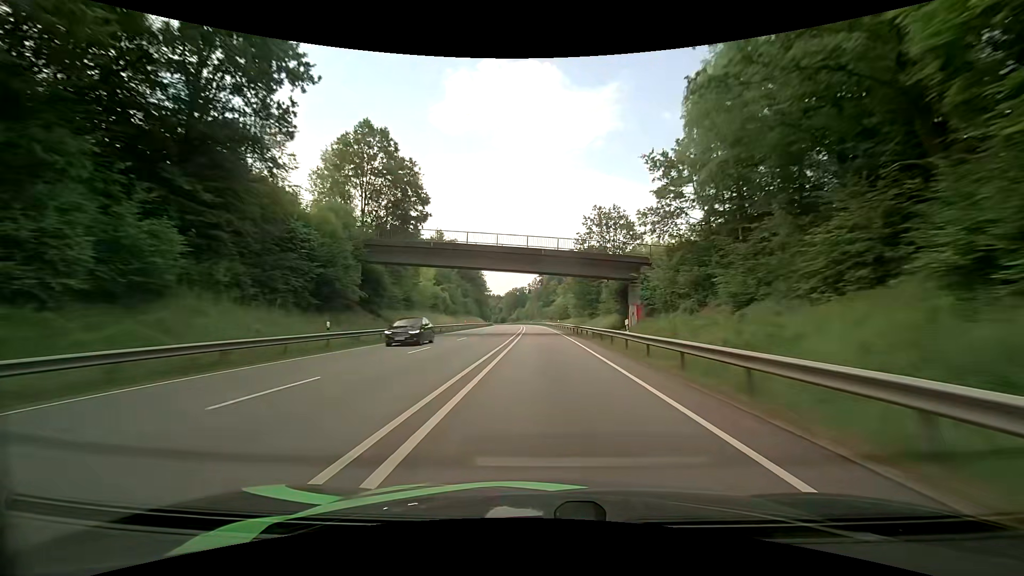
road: primary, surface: asphalt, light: Day
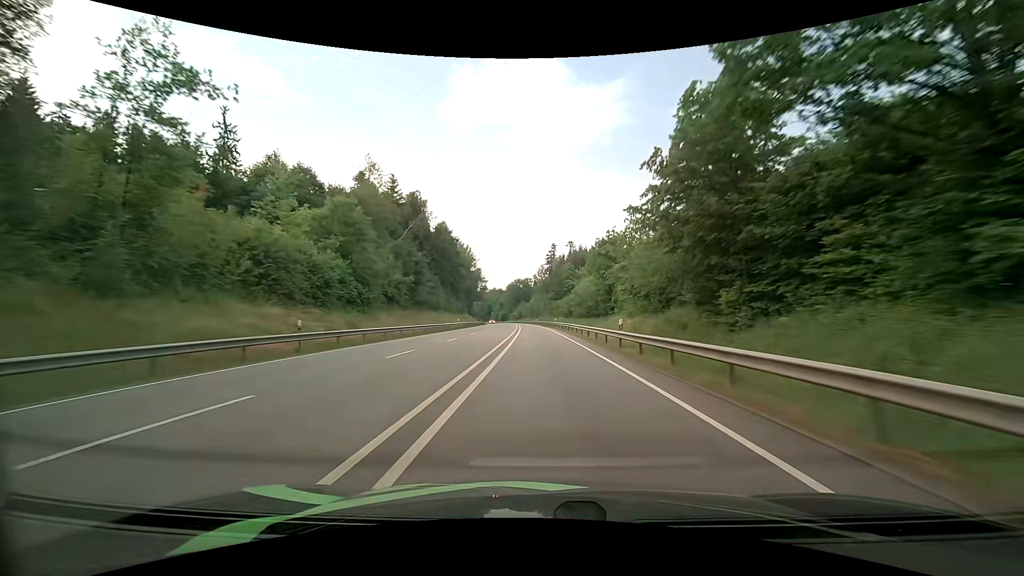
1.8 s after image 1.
(-0.3, +51.3) m; -2°
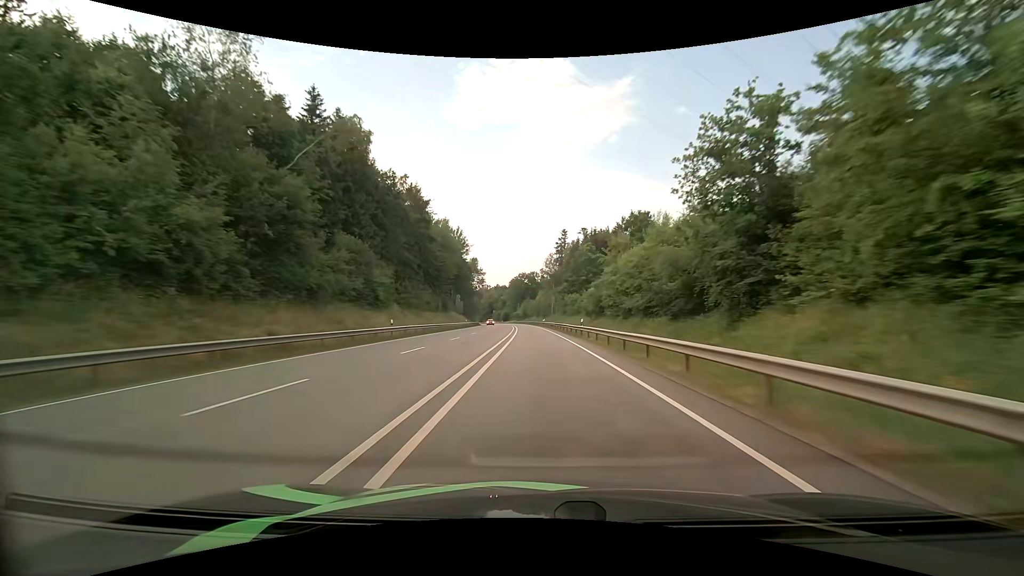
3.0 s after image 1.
(+0.6, +33.8) m; +1°
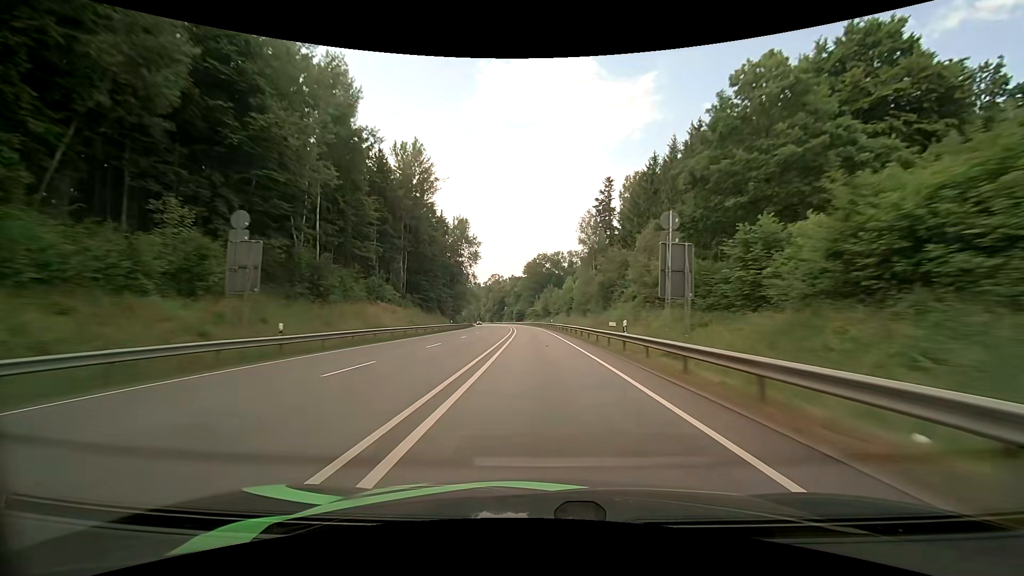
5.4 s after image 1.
(-1.3, +68.0) m; -2°
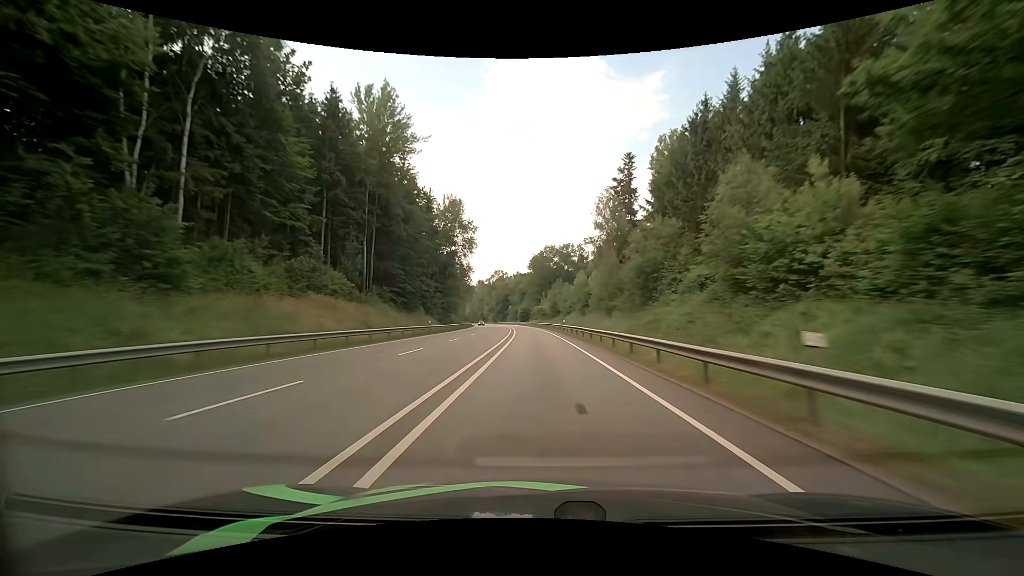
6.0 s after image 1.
(-0.1, +17.3) m; -1°
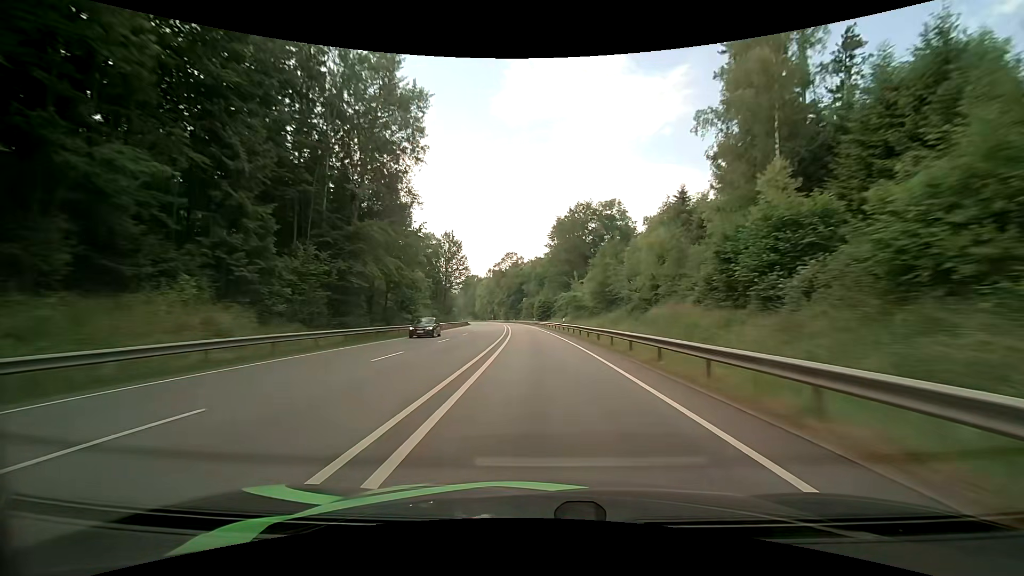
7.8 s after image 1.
(-1.1, +52.0) m; -2°
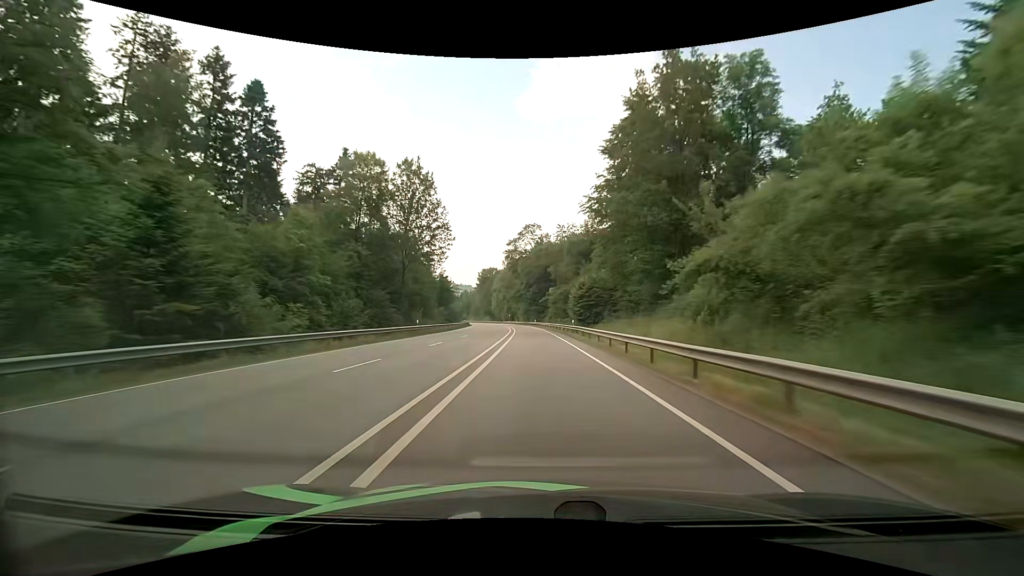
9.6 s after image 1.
(-1.4, +51.5) m; -3°
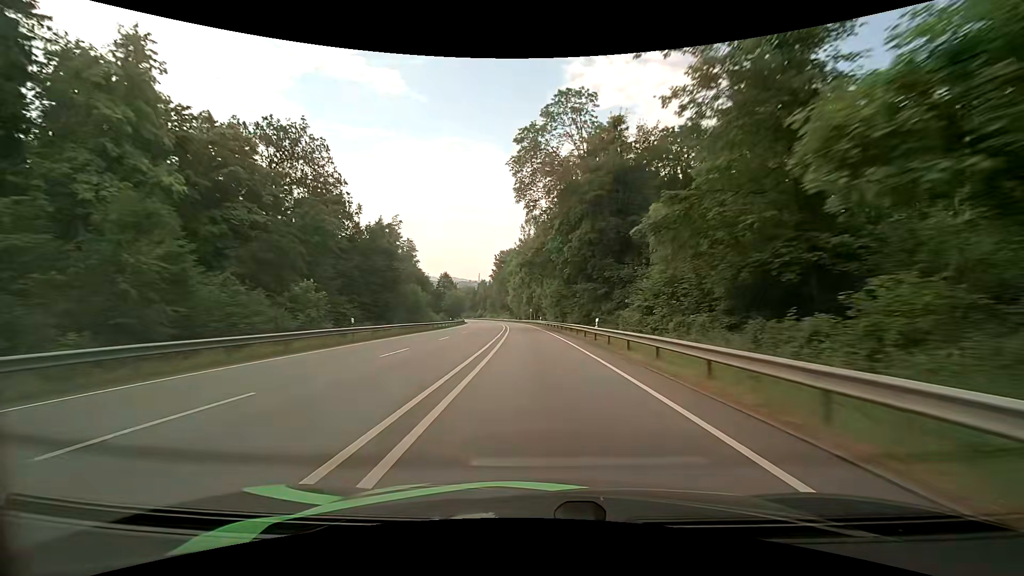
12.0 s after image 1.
(-1.9, +68.7) m; -3°
(0, +10) (0, +20) (-1, +30) (-1, +40) (-1, +50) (-2, +60) (-3, +70) (-4, +80) (-5, +90) (-6, +100) m
